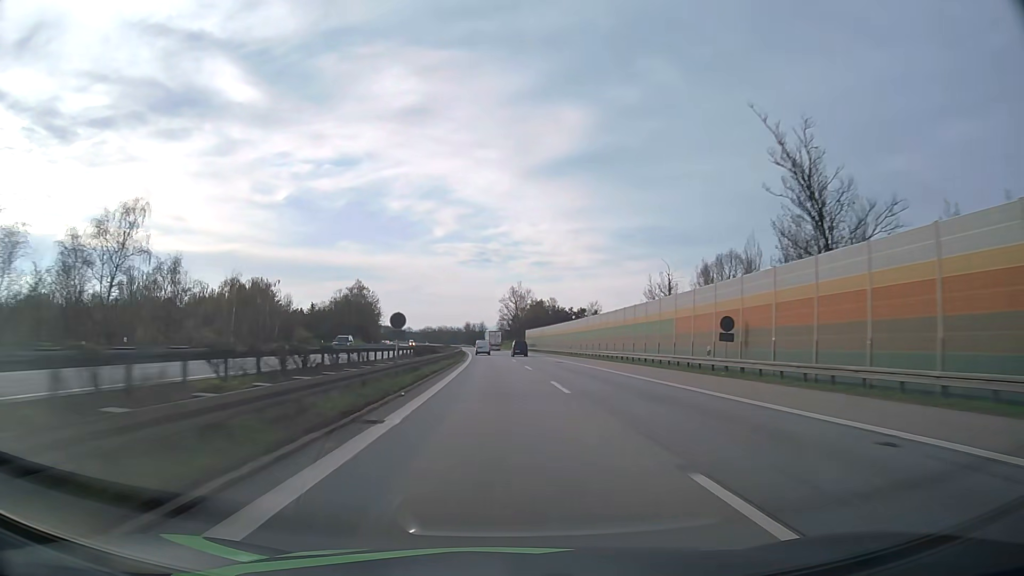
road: motorway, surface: asphalt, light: Day
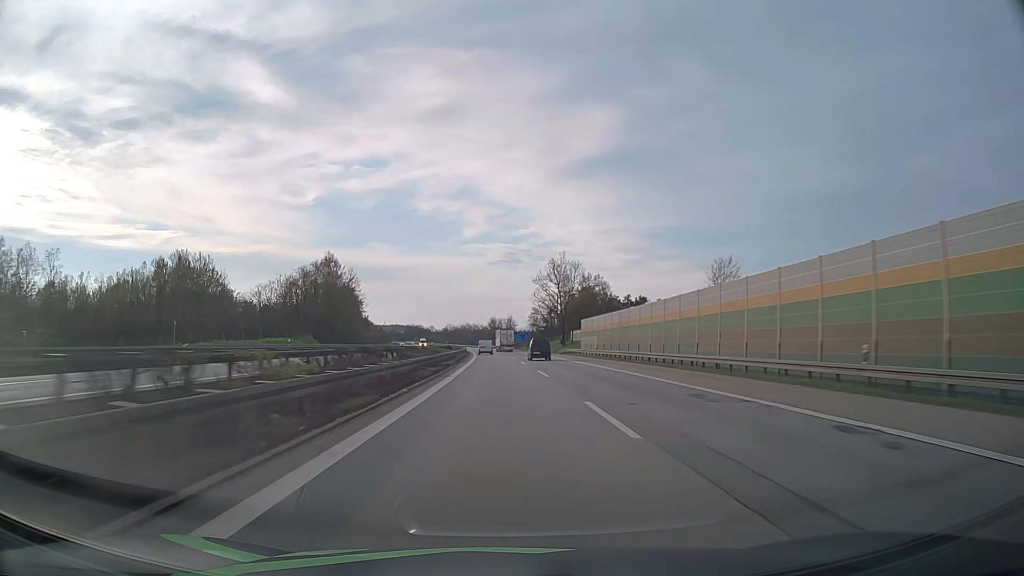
(-1.5, +64.0) m; -2°
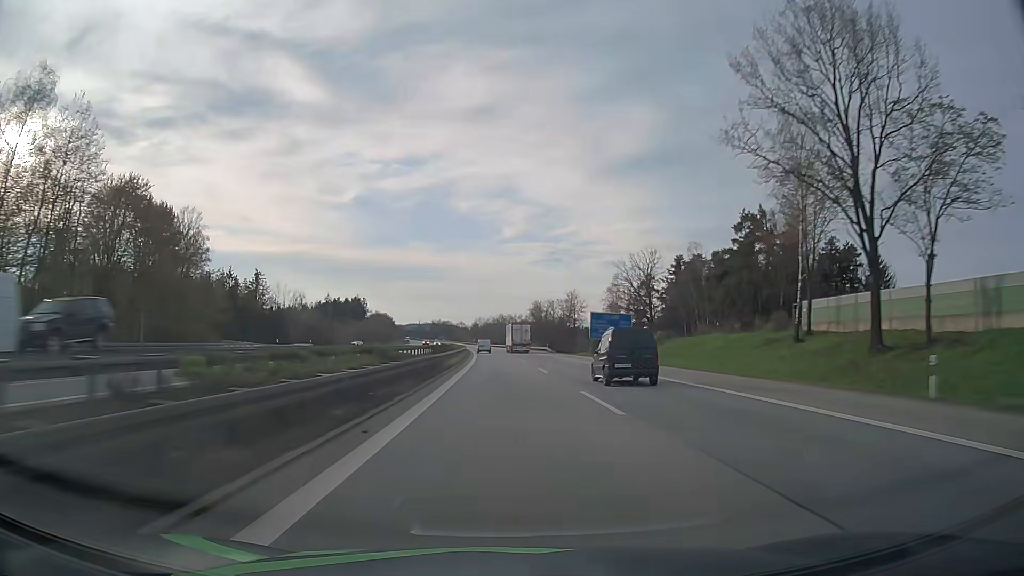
(-3.6, +106.1) m; -4°
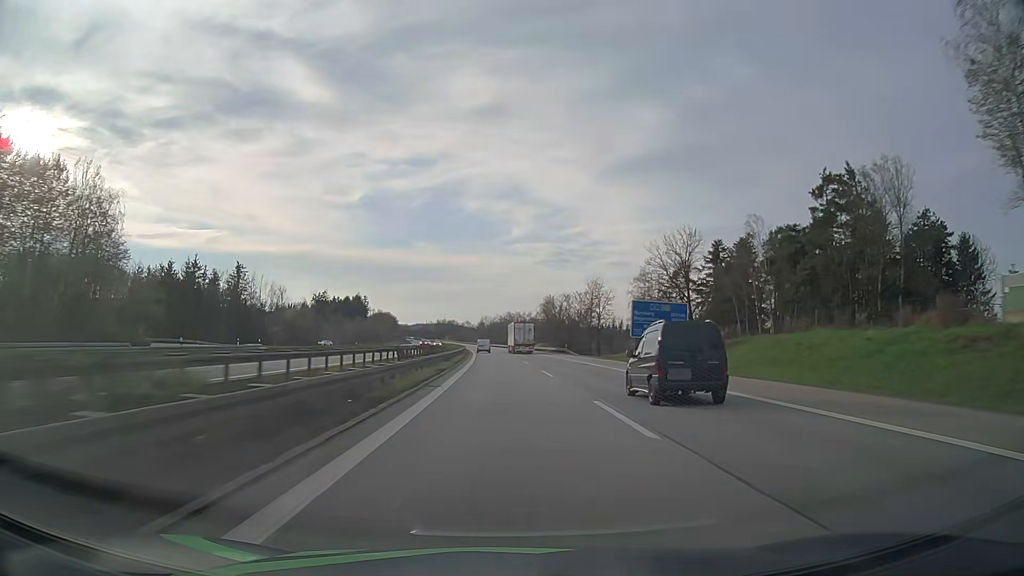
(-0.1, +21.3) m; -1°
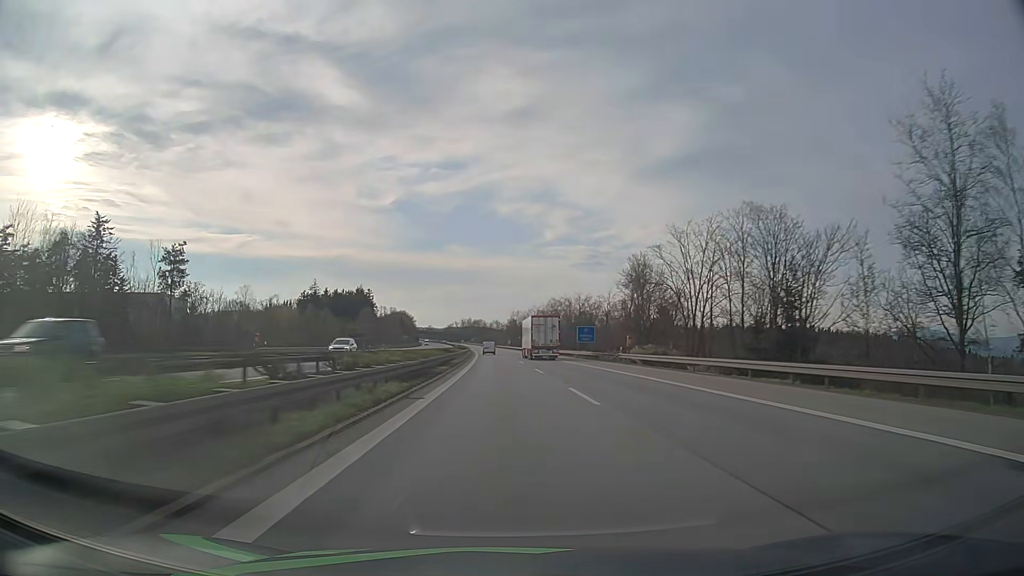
(-2.1, +85.2) m; -3°
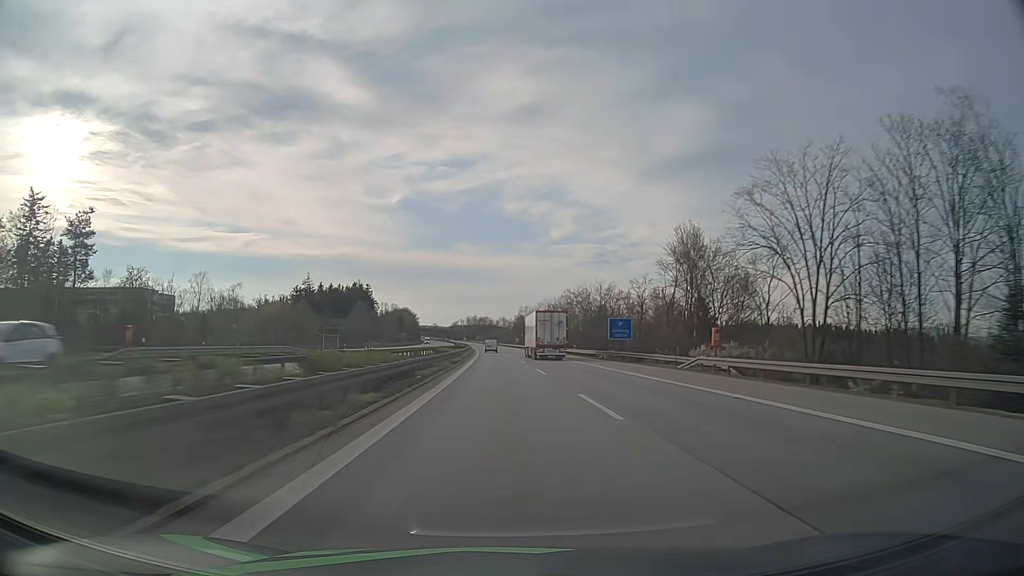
(-0.1, +21.4) m; -1°
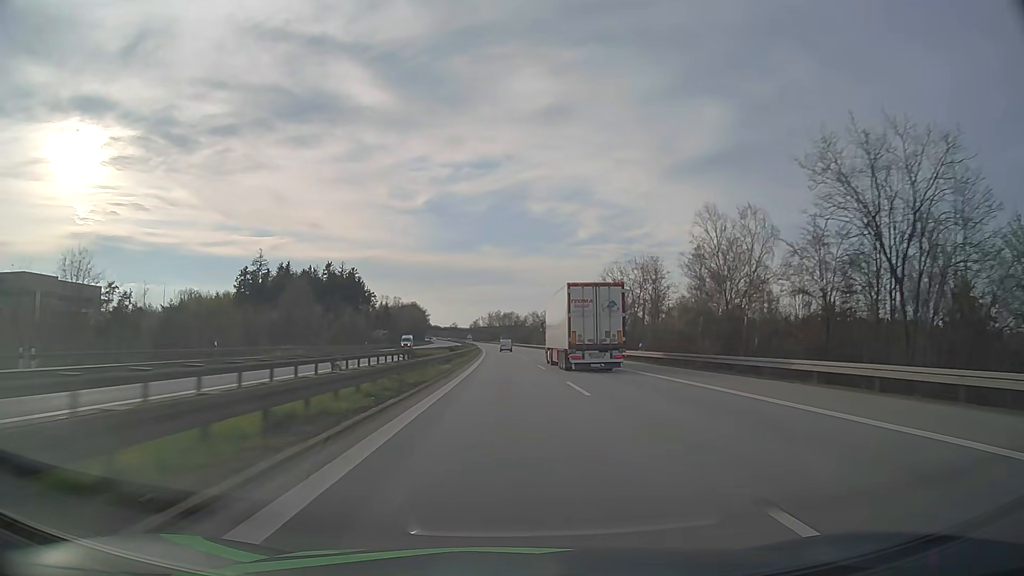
(-1.8, +85.7) m; -2°
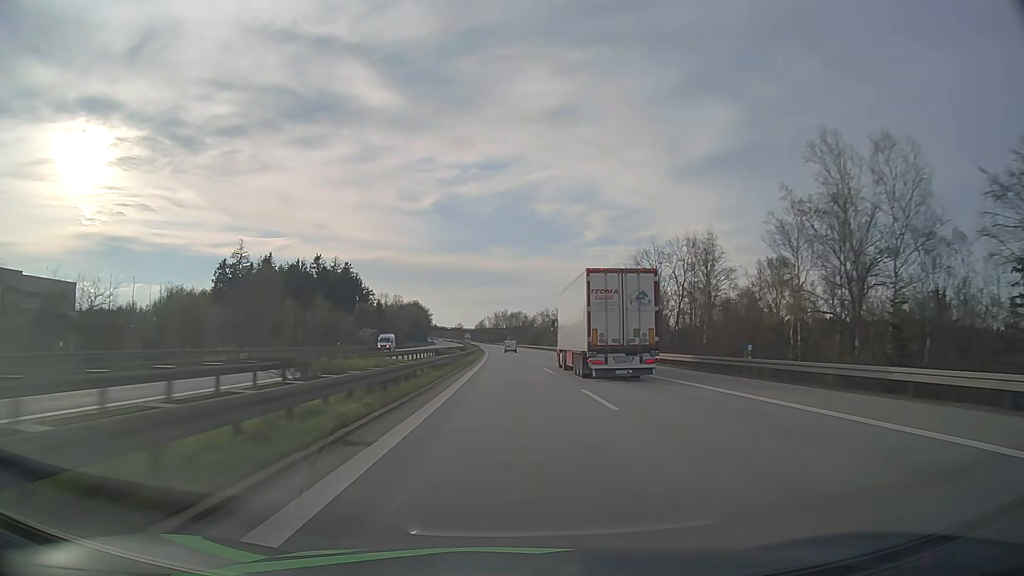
(-0.1, +21.5) m; -1°
(0, +10) (0, +20) (0, +30) (0, +40) (0, +50) (0, +60) (-1, +70) (-1, +80) (-1, +90) (-1, +100) m
